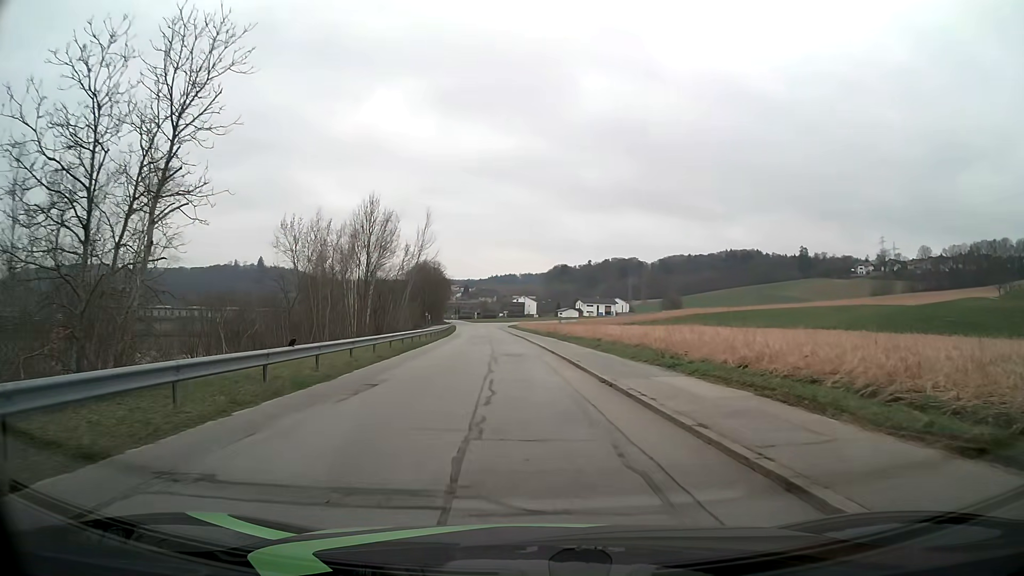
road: residential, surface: asphalt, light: Day
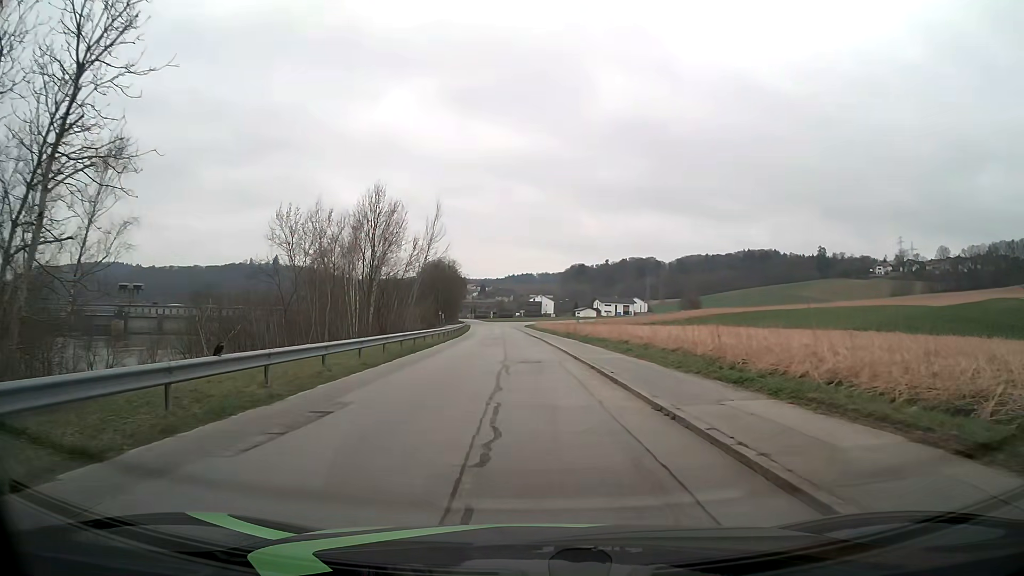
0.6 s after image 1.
(0.0, +4.6) m; -1°
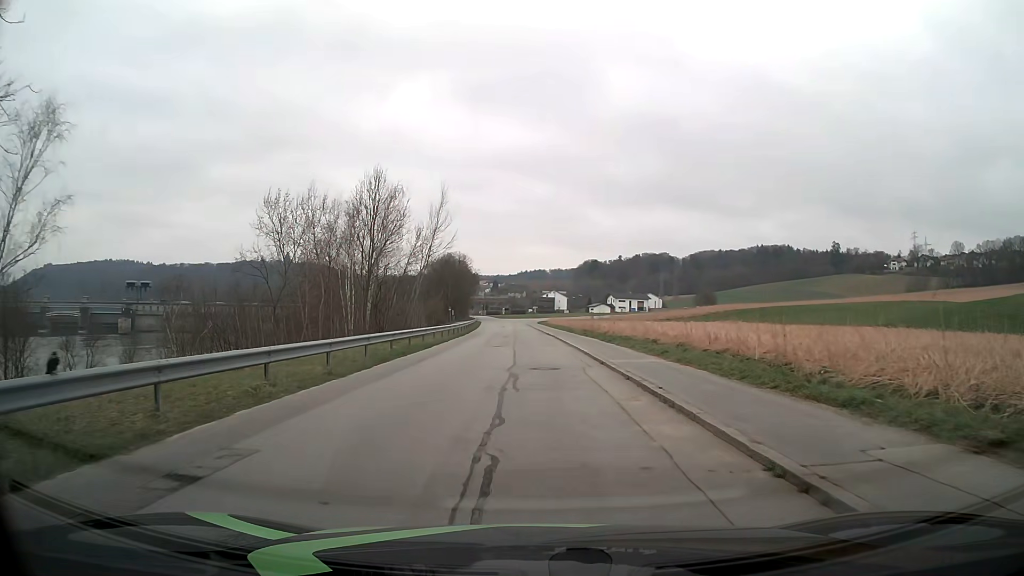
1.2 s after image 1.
(-0.1, +4.6) m; -2°
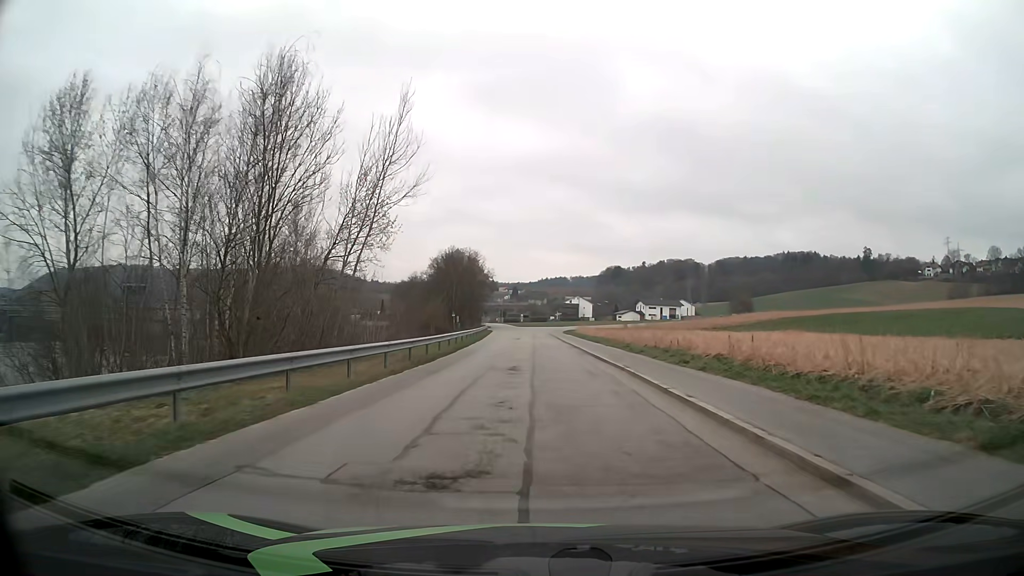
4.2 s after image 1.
(-0.6, +24.9) m; -2°
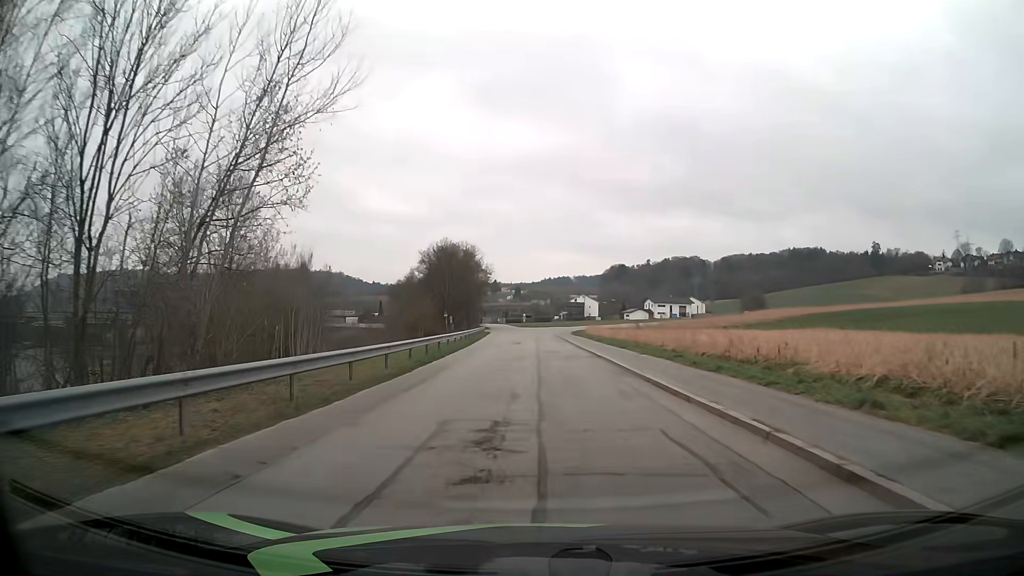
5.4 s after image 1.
(-0.1, +12.3) m; -1°
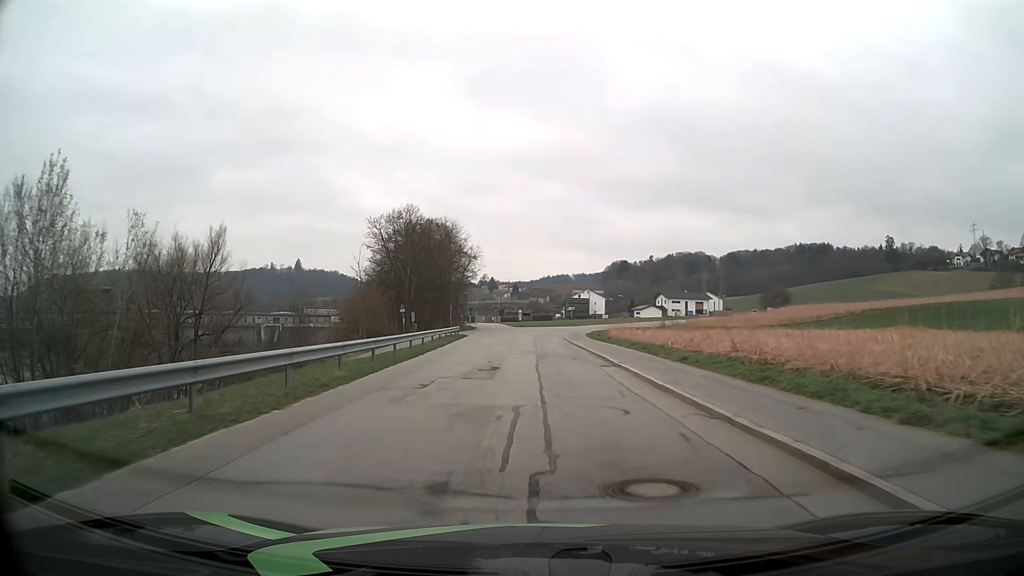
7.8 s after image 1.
(+0.1, +27.5) m; 0°
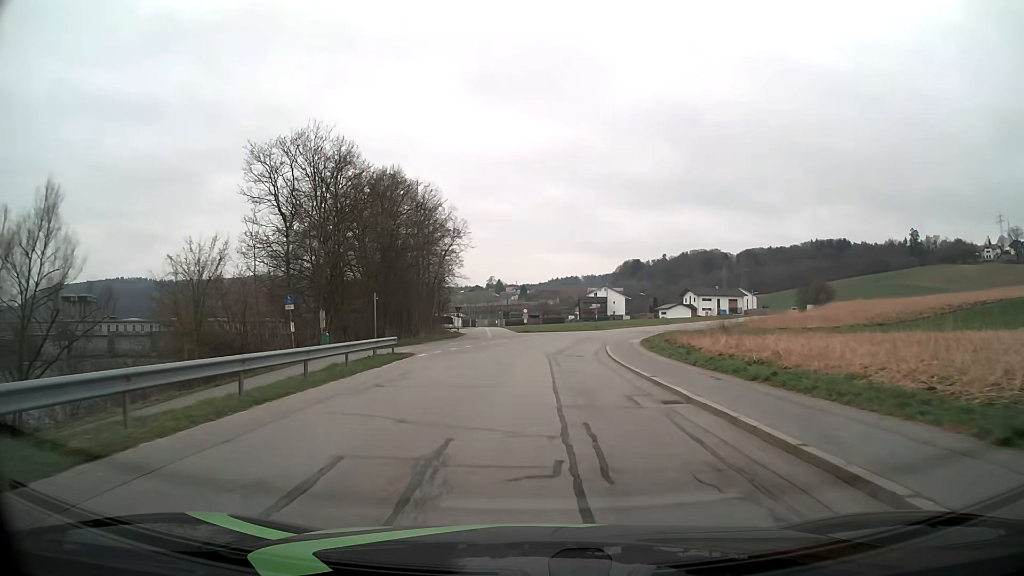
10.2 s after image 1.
(-0.2, +29.1) m; -1°
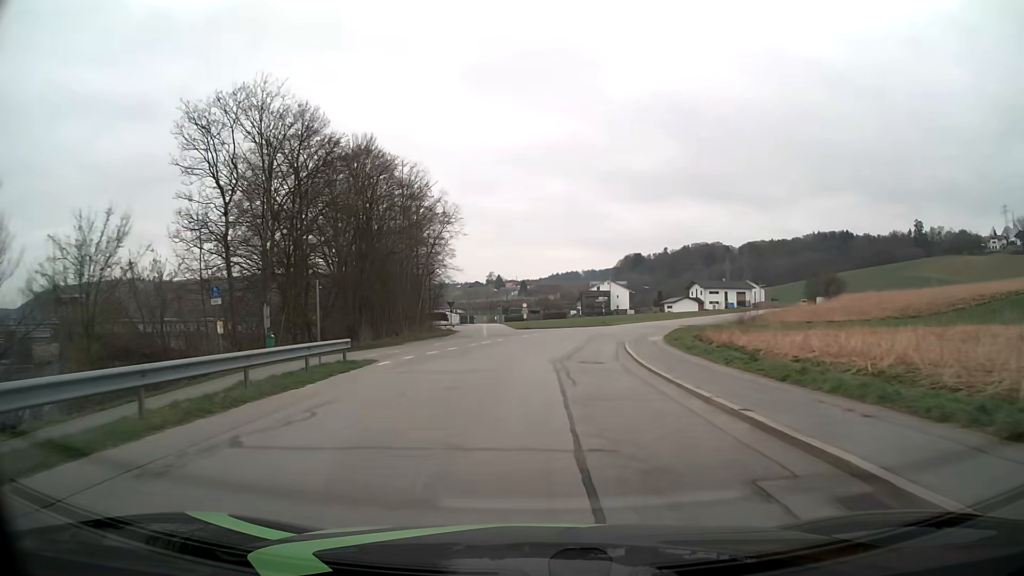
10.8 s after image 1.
(0.0, +7.4) m; 0°
(0, +10) (0, +20) (+1, +30) (+3, +40) (+5, +50) (+8, +59) (+12, +68) (+16, +77) (+21, +86) (+26, +95) m
